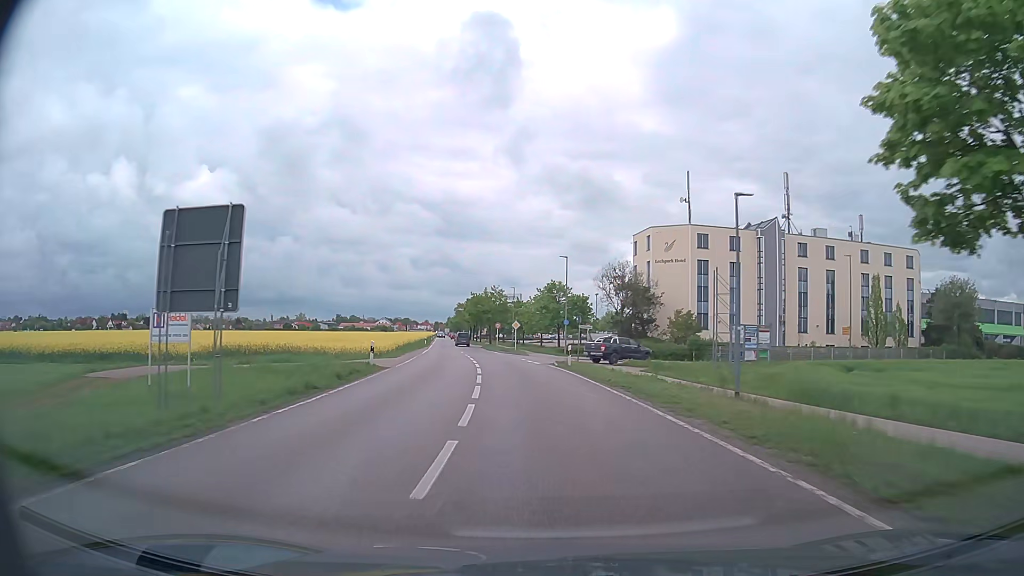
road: secondary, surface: asphalt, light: Day
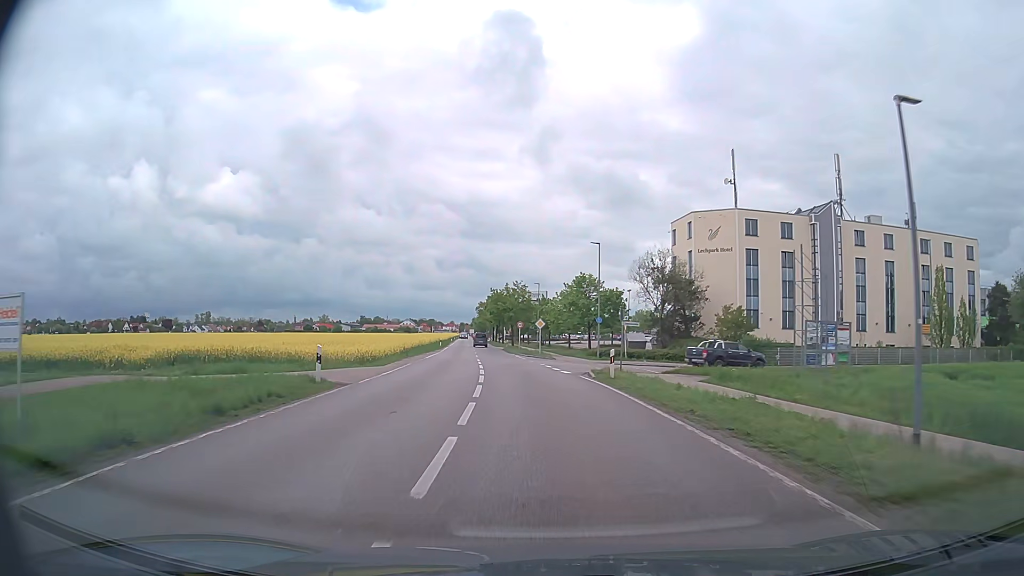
(-0.2, +8.8) m; -3°
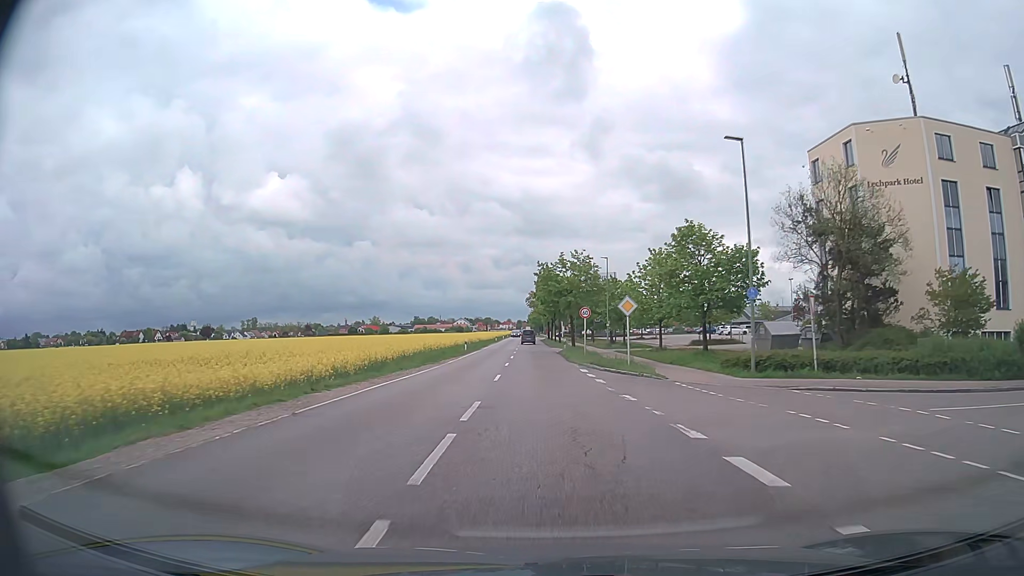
(-1.1, +26.3) m; -4°
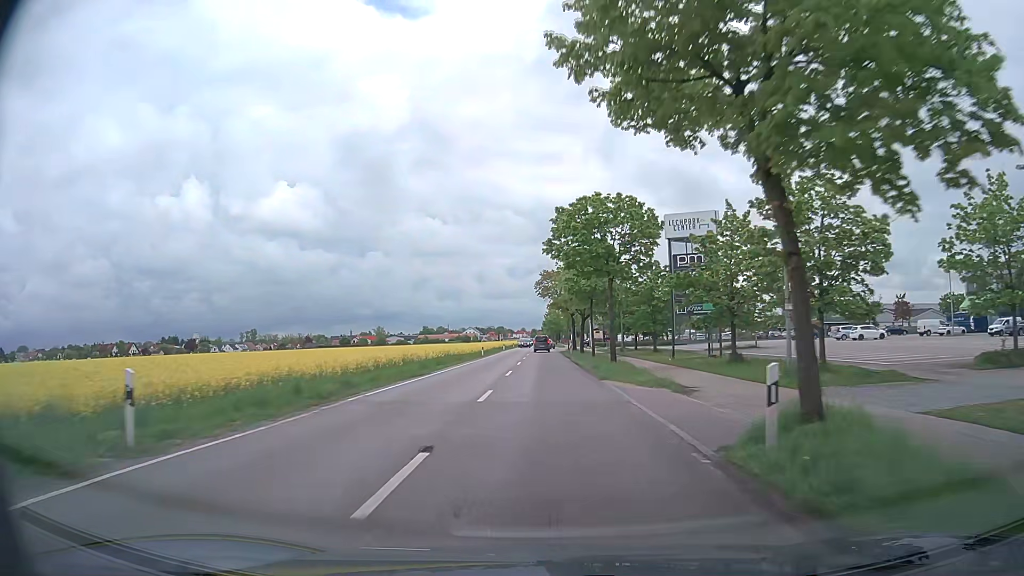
(-1.1, +45.9) m; -2°
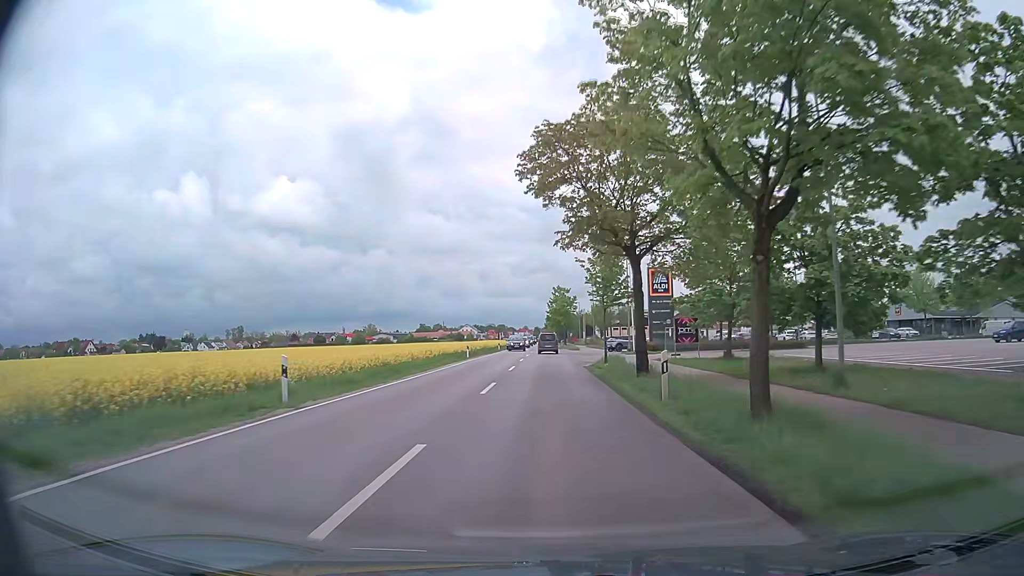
(-0.2, +45.9) m; -1°
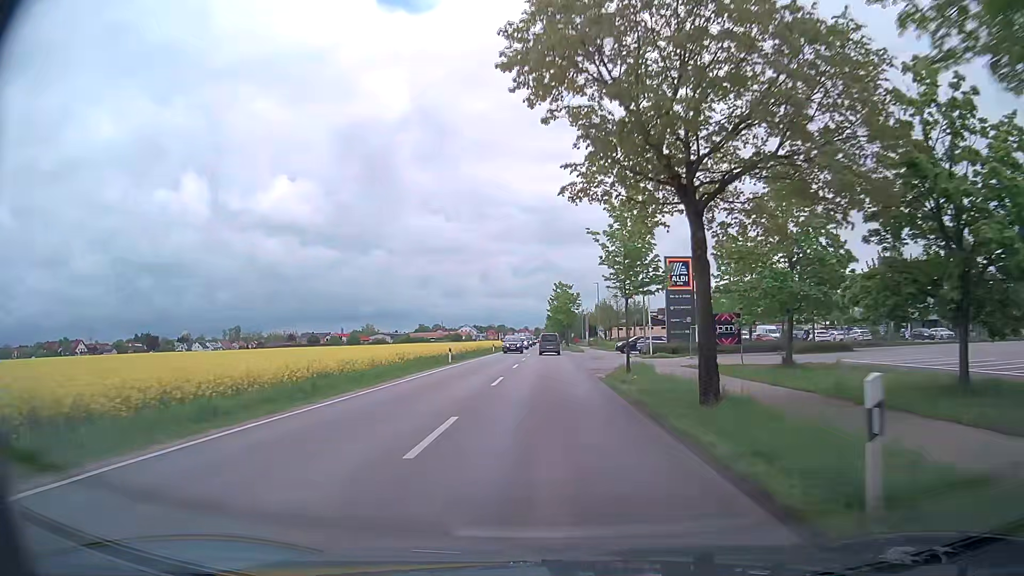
(+0.1, +8.9) m; 0°
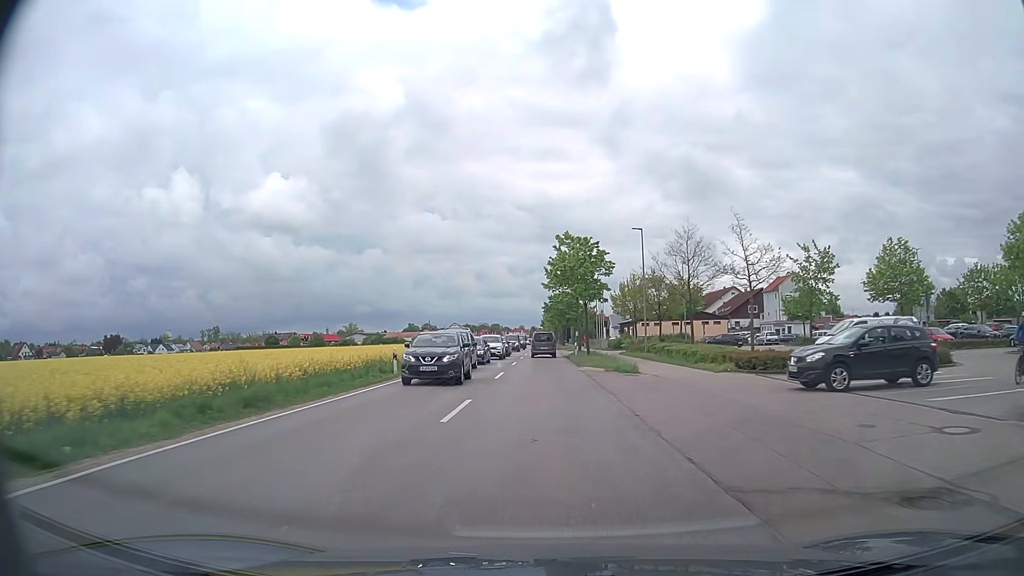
(+0.2, +44.8) m; 0°
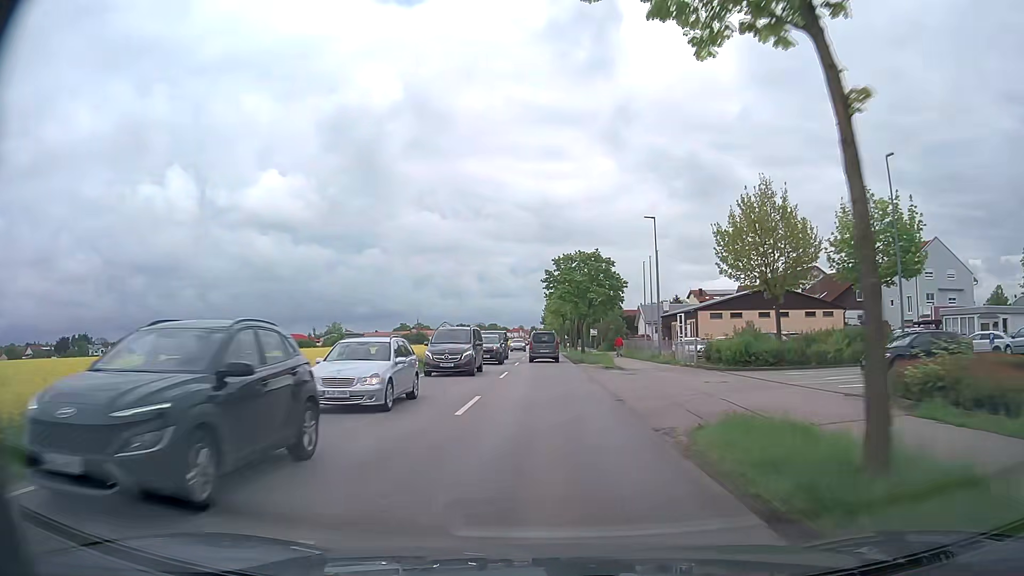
(-0.2, +46.9) m; 0°
(0, +10) (0, +20) (0, +30) (0, +40) (-1, +50) (-1, +60) (-1, +70) (-1, +80) (-1, +90) (-1, +100) m
